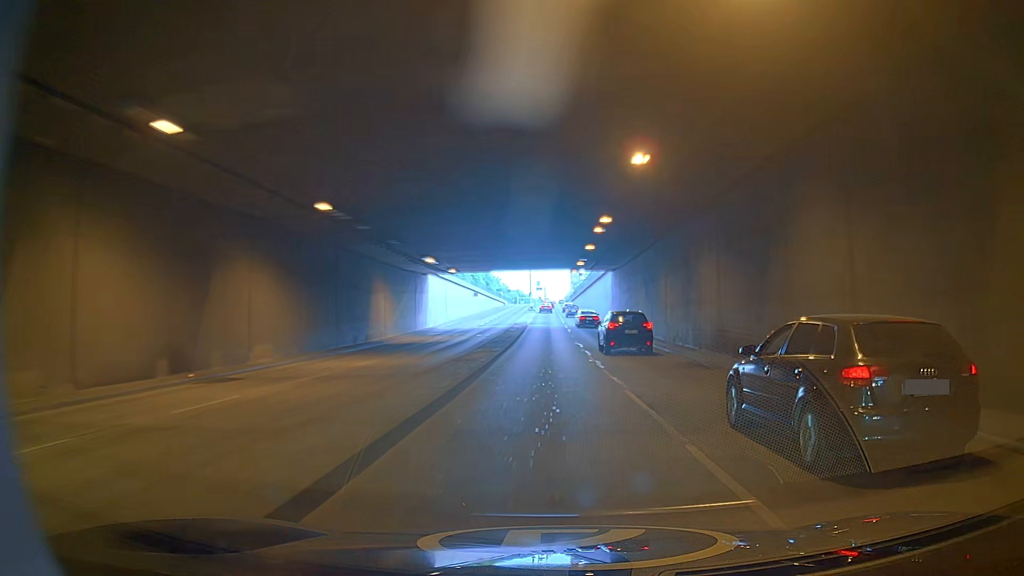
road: primary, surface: asphalt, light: Day
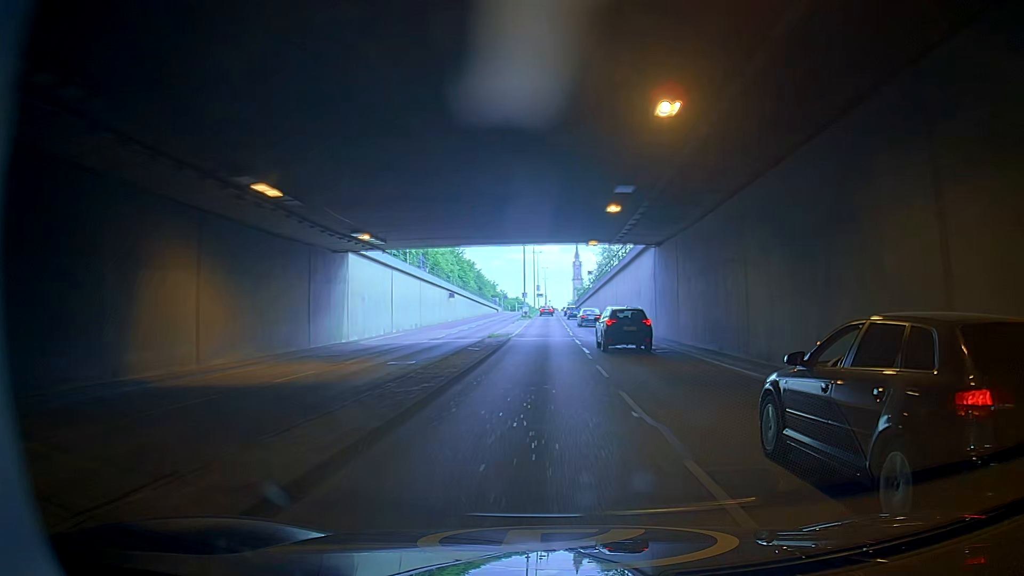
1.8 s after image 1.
(0.0, +24.8) m; 0°
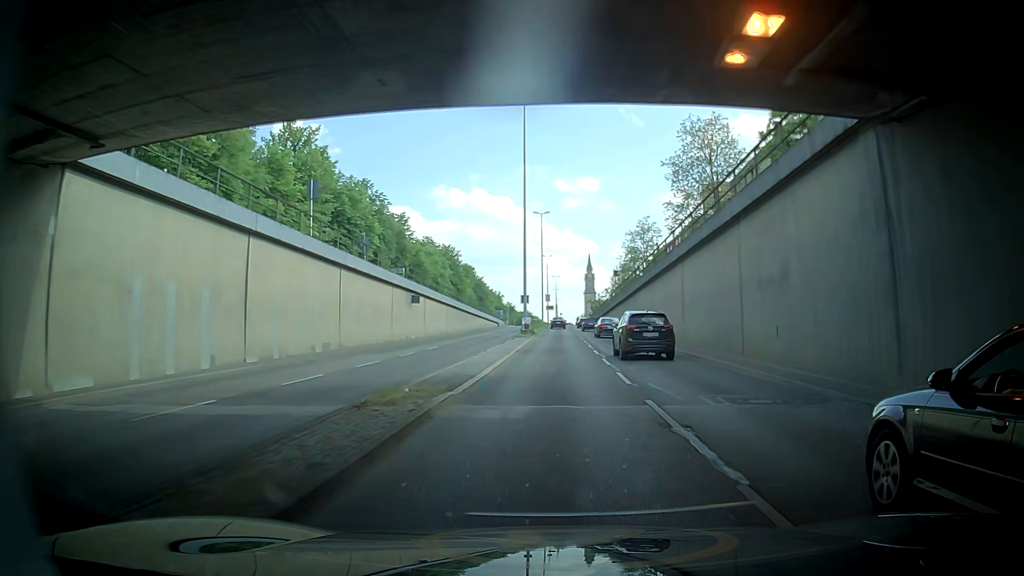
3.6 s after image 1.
(0.0, +24.8) m; 0°
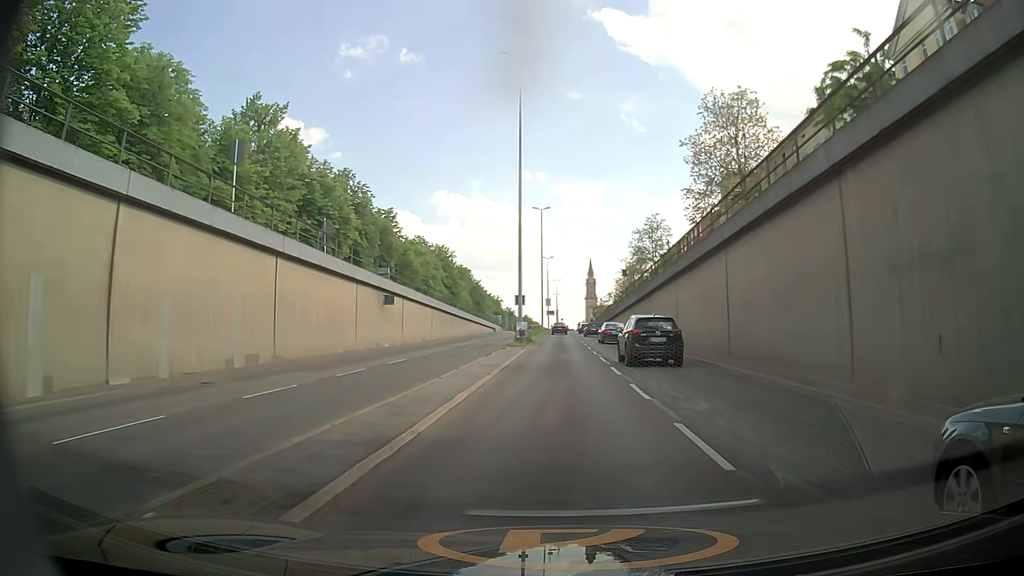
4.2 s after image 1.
(-0.1, +8.2) m; -2°
